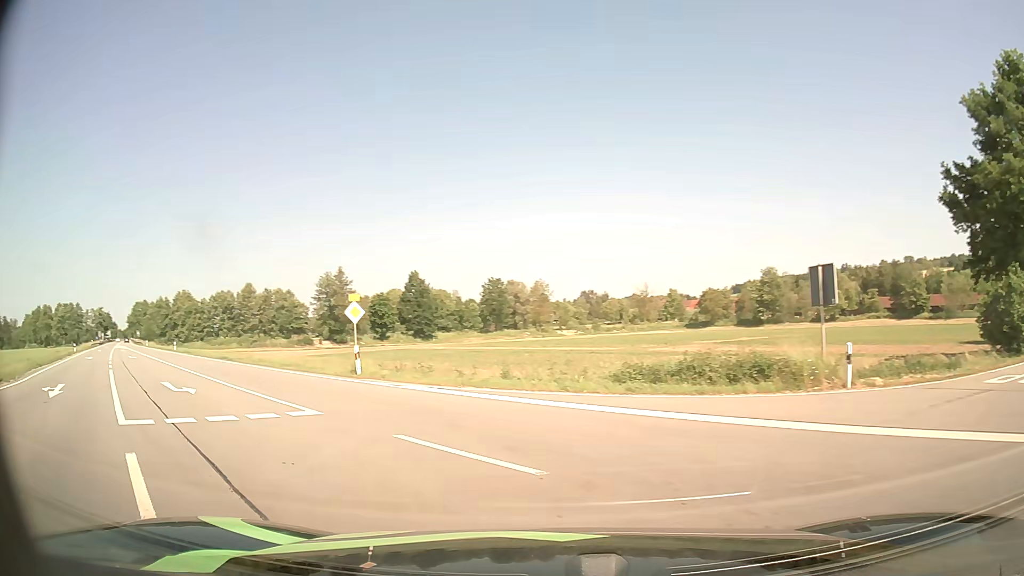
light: Day
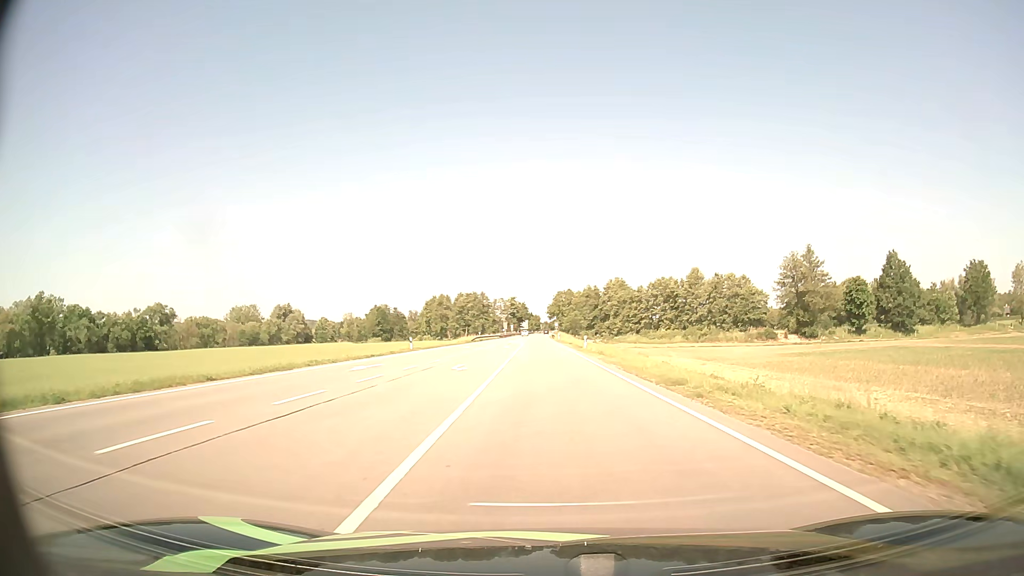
(-13.5, +26.6) m; -39°
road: primary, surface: asphalt
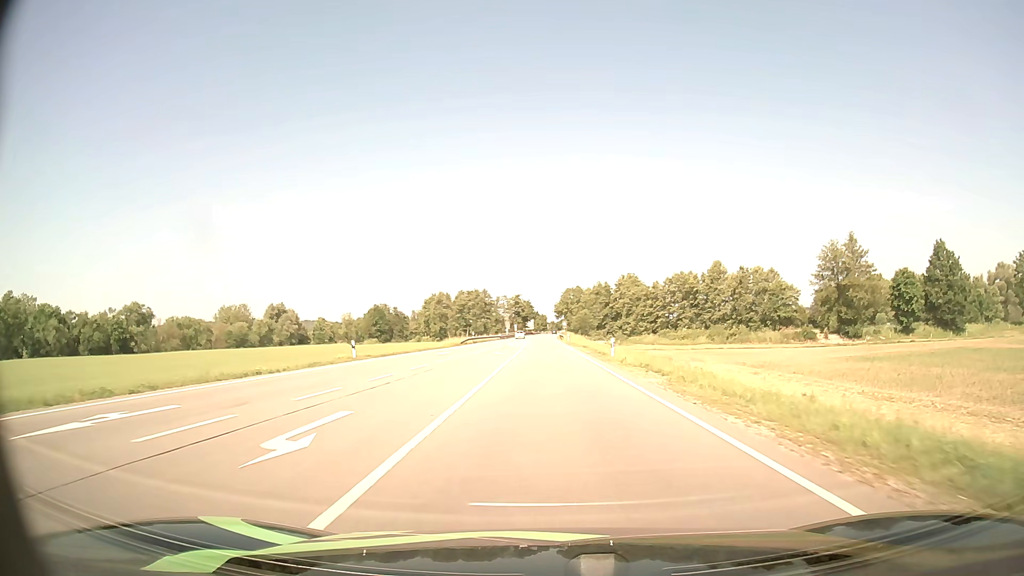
(-0.1, +17.6) m; -1°
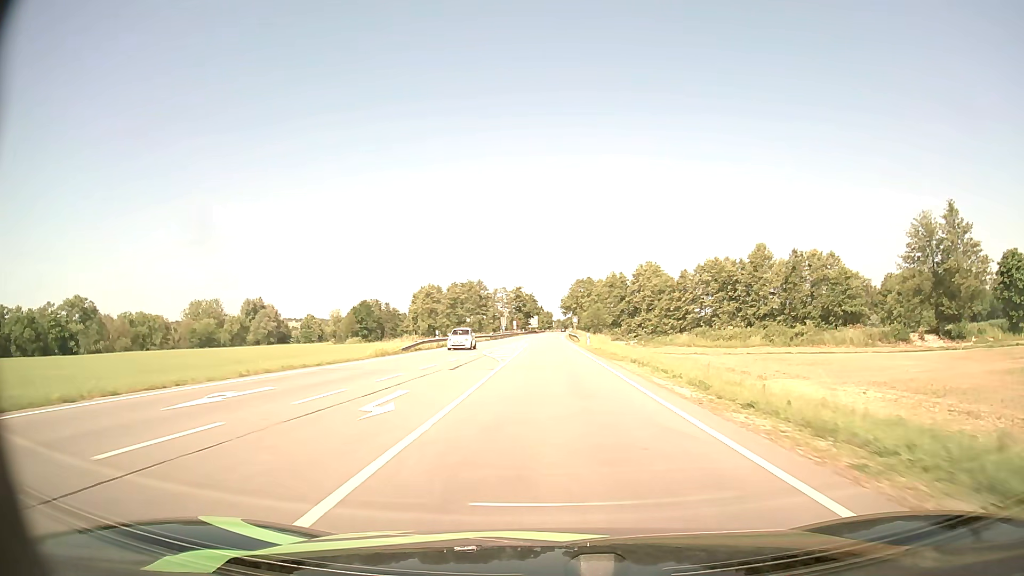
(-0.2, +31.9) m; 0°
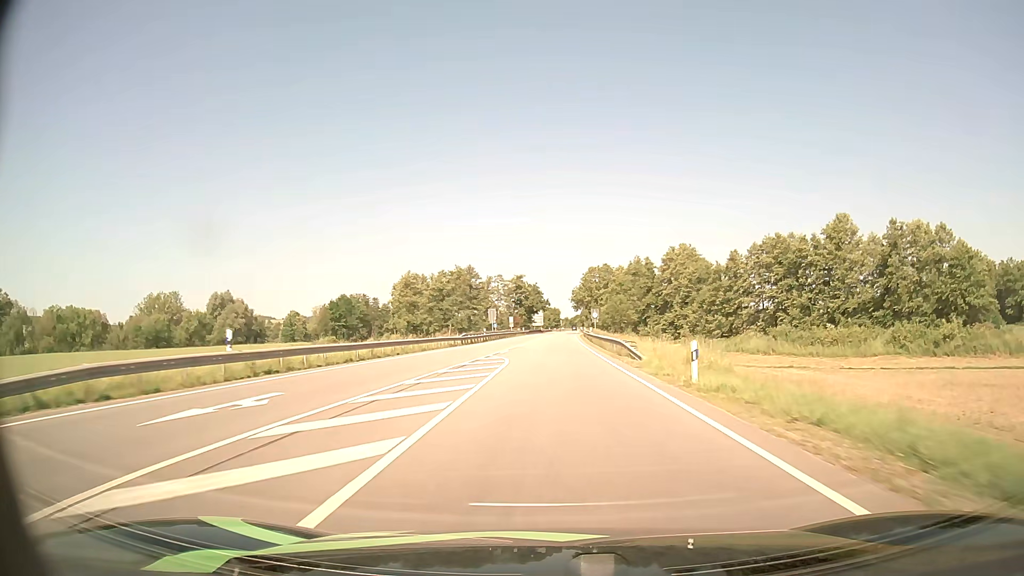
(-0.2, +37.4) m; -1°
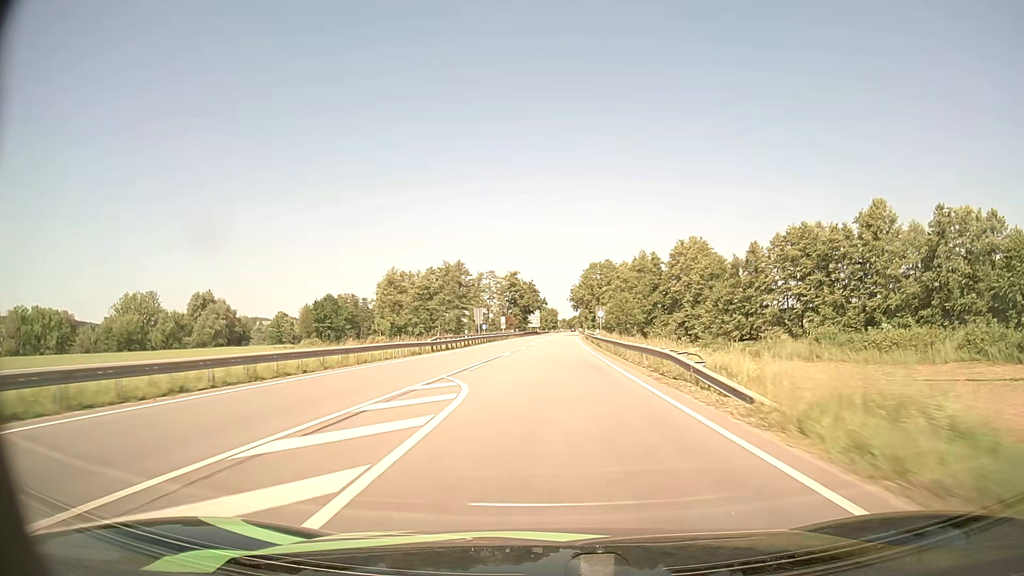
(0.0, +13.4) m; 0°
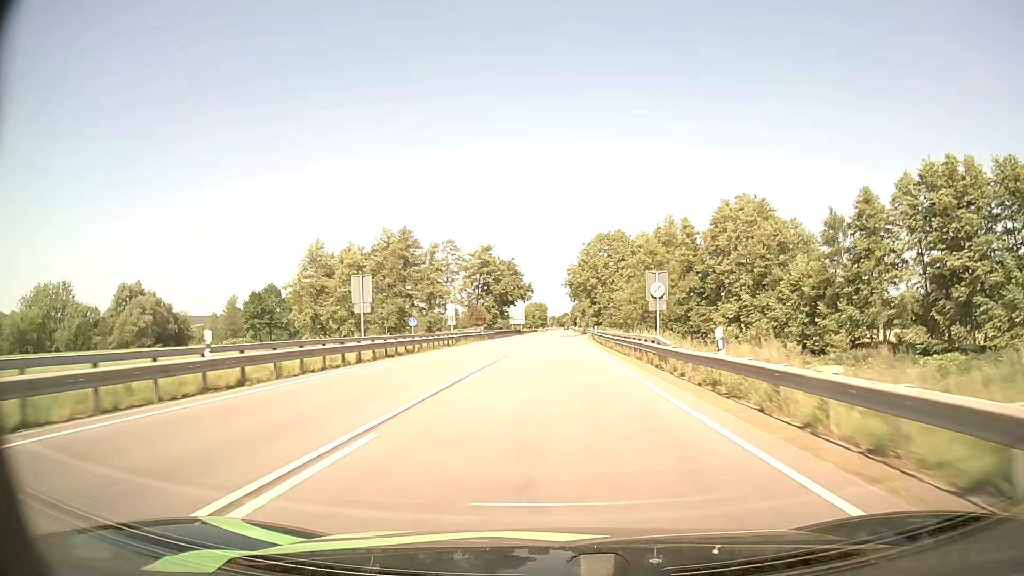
(+0.3, +42.4) m; +1°
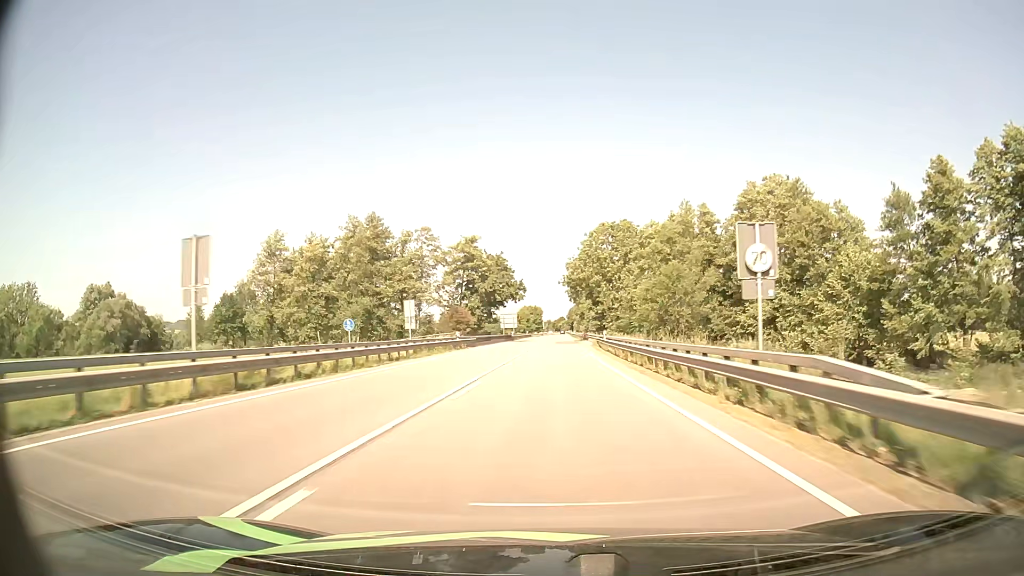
(+0.1, +14.8) m; 0°
(0, +10) (0, +20) (0, +30) (0, +40) (+1, +50) (+1, +60) (+1, +70) (+1, +80) (+2, +90) (+2, +100) m
